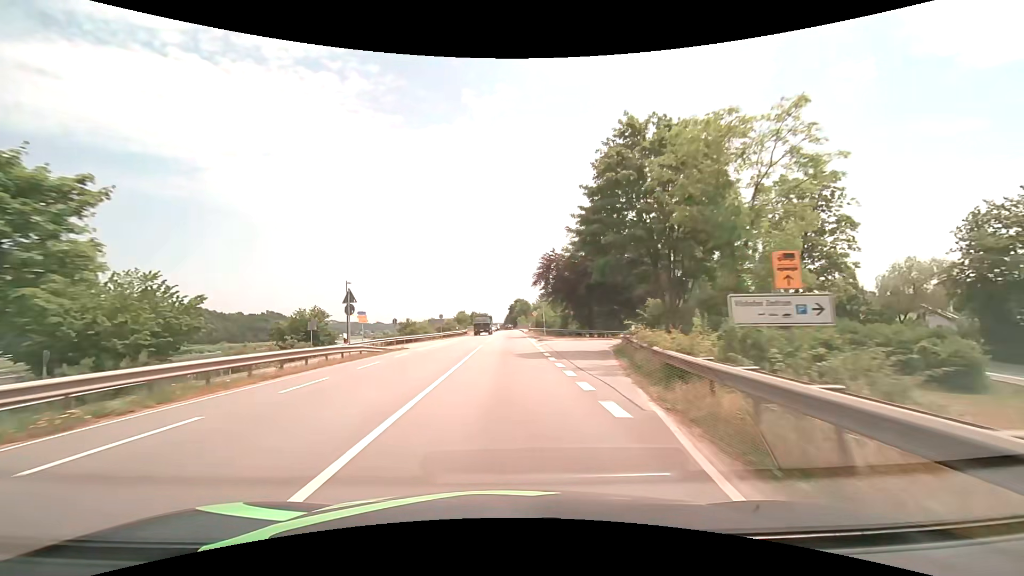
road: primary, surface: asphalt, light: Day
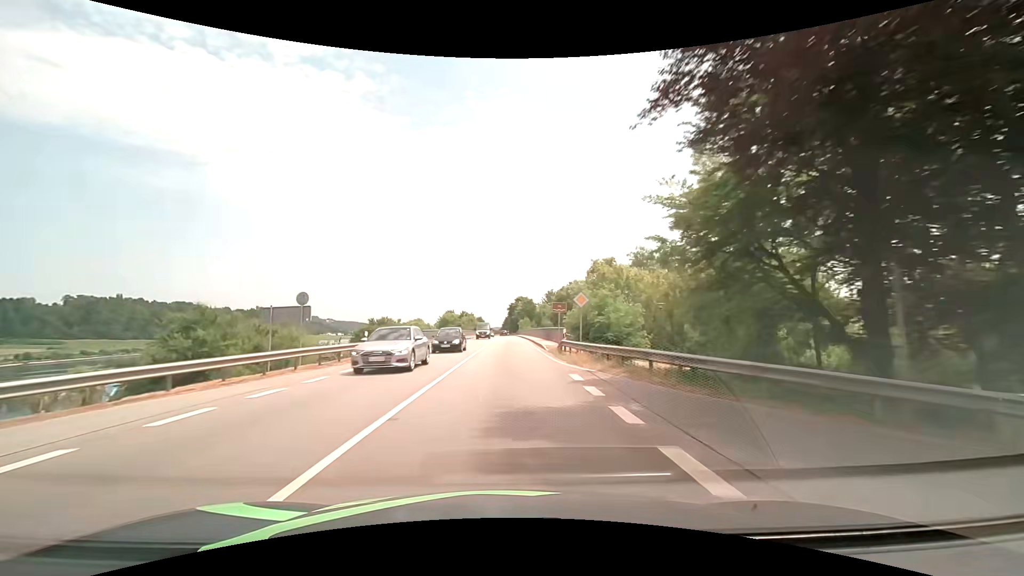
(+0.1, +44.7) m; 0°
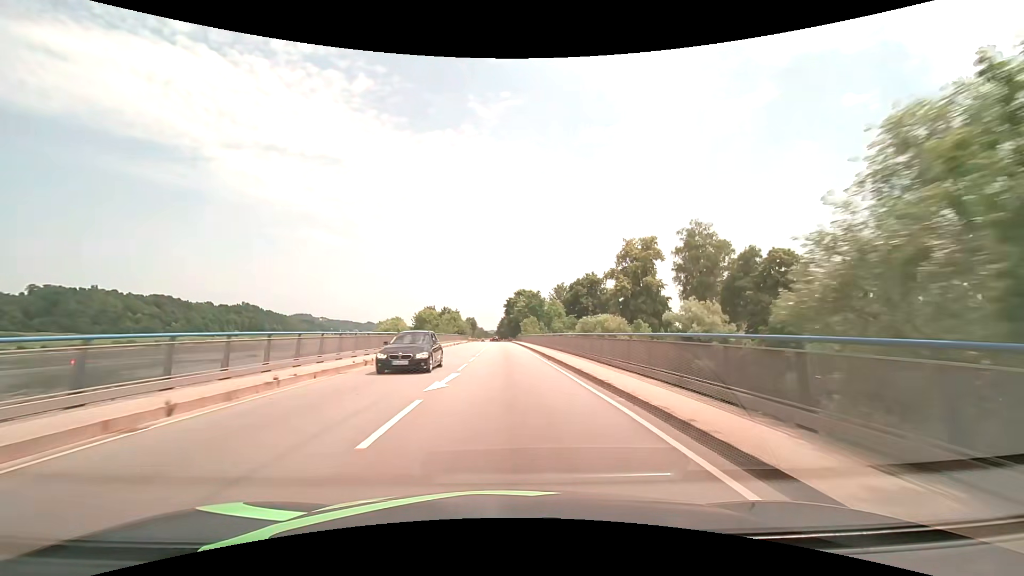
(-0.1, +44.1) m; +1°
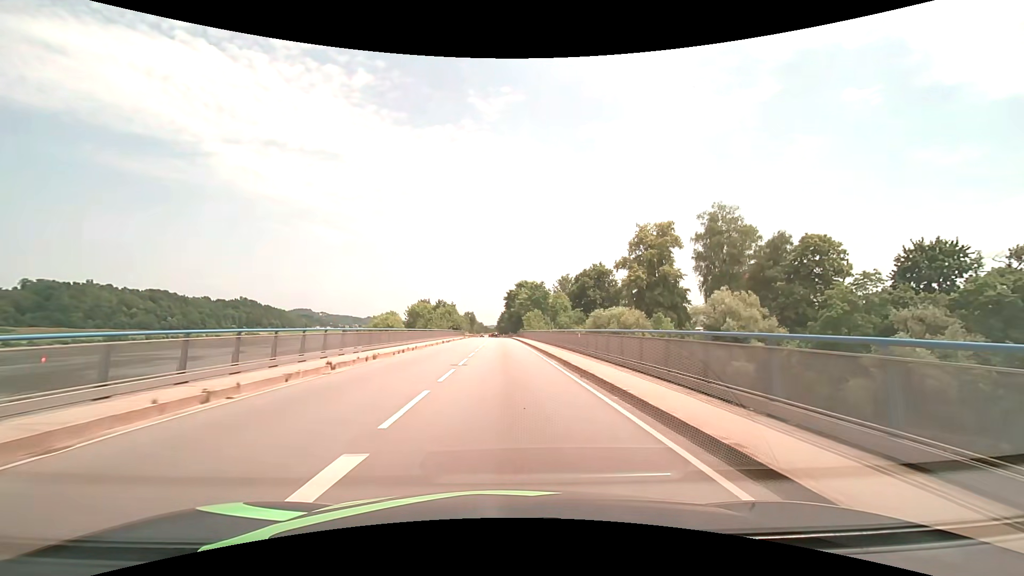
(0.0, +10.9) m; 0°
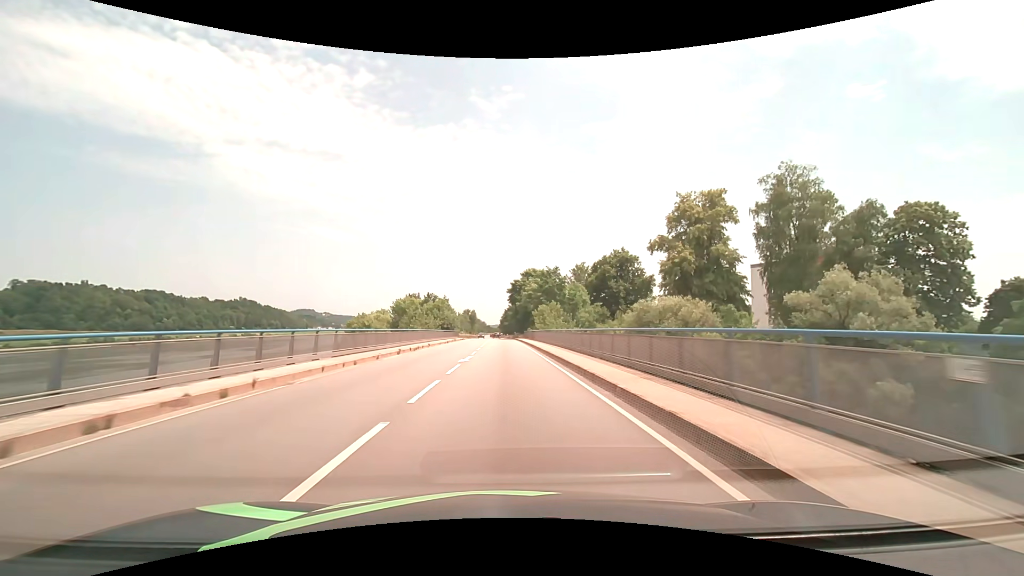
(-0.1, +21.8) m; 0°
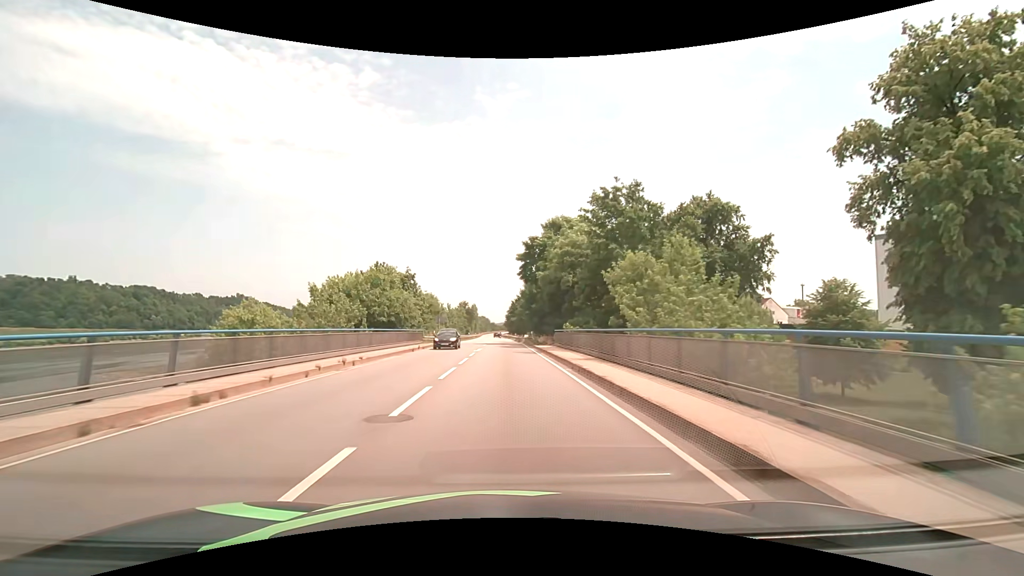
(-0.4, +43.5) m; -1°
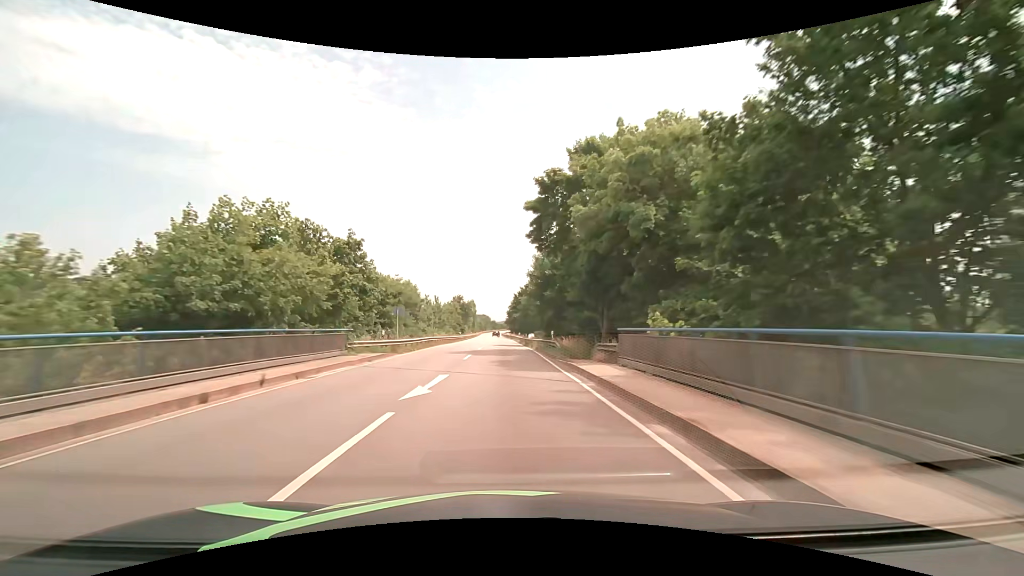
(0.0, +21.8) m; 0°
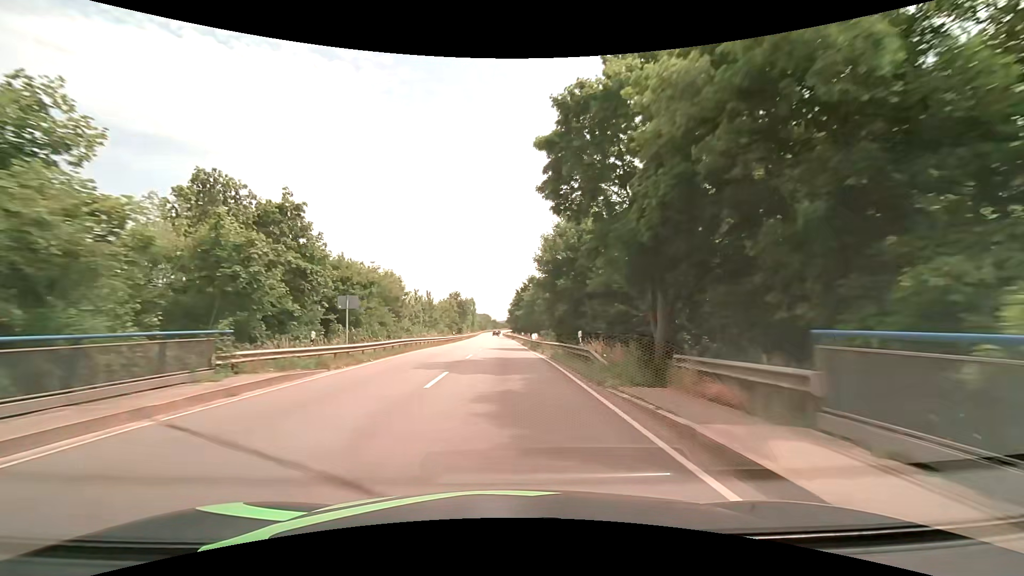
(0.0, +10.9) m; 0°
(0, +10) (0, +20) (0, +30) (0, +40) (0, +50) (-1, +60) (-1, +70) (-1, +80) (-2, +90) (-2, +100) m
